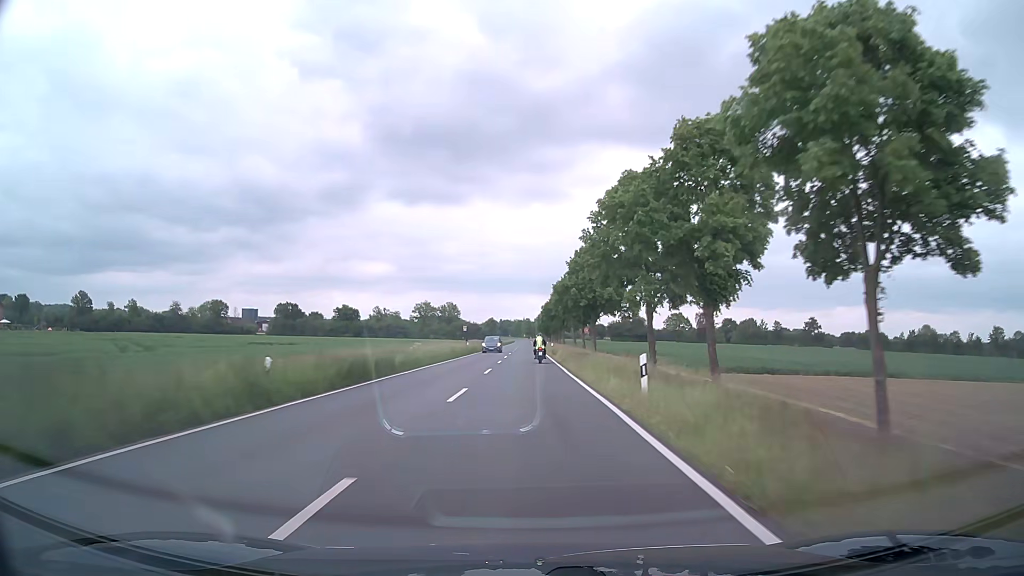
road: secondary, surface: asphalt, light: Day
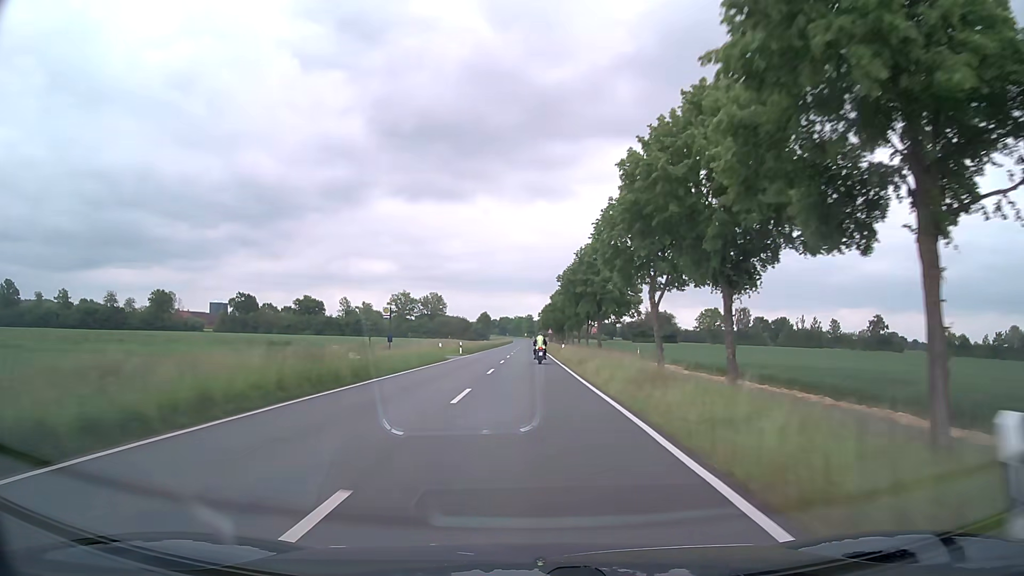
(0.0, +60.8) m; 0°
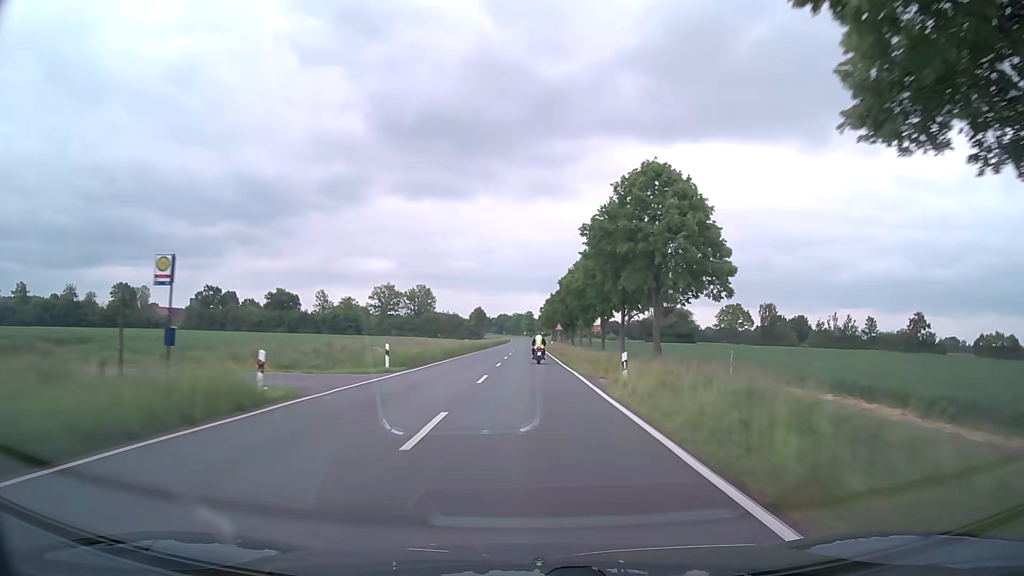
(-0.1, +29.8) m; 0°
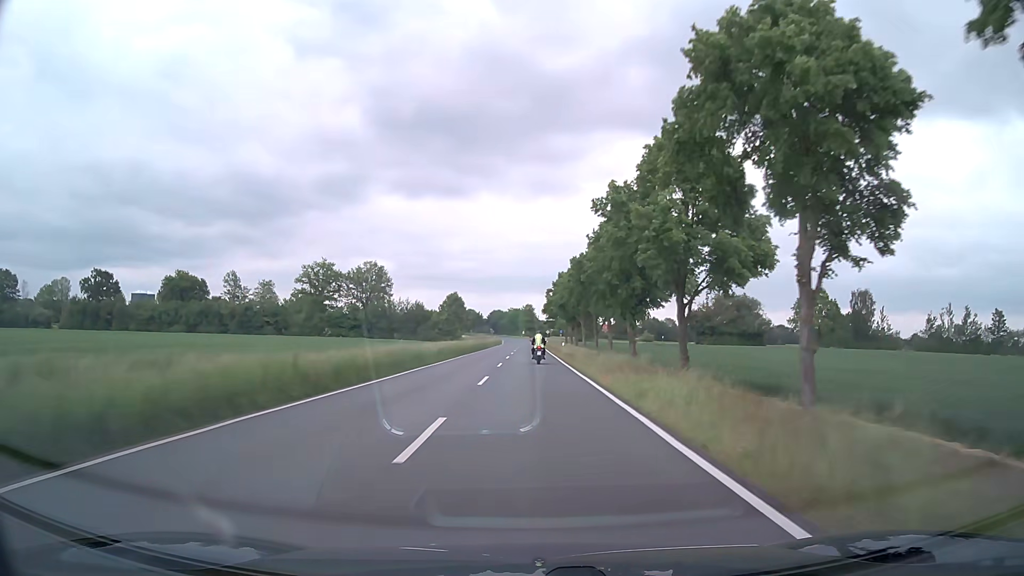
(+0.1, +73.0) m; 0°
